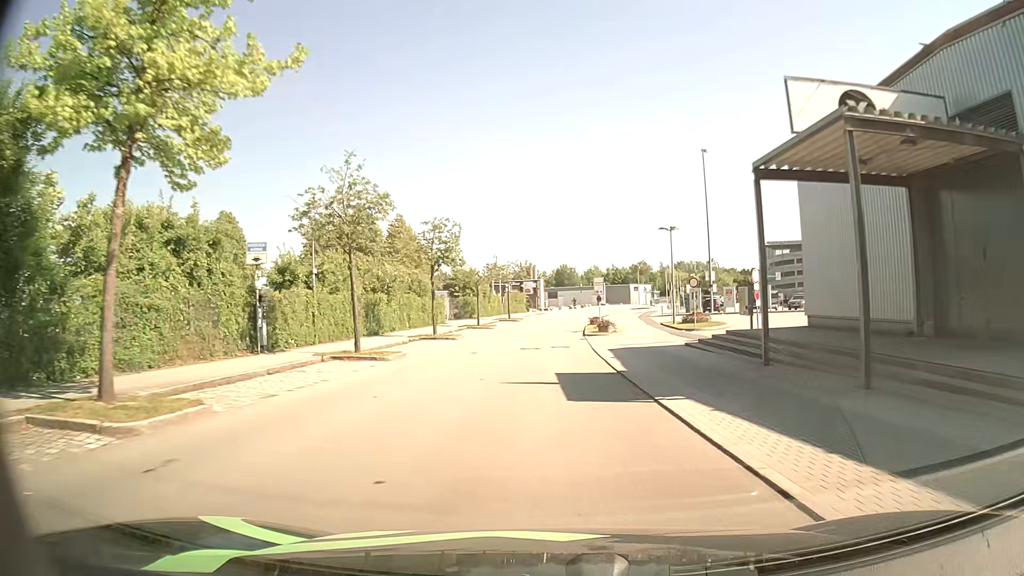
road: residential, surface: asphalt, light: Day
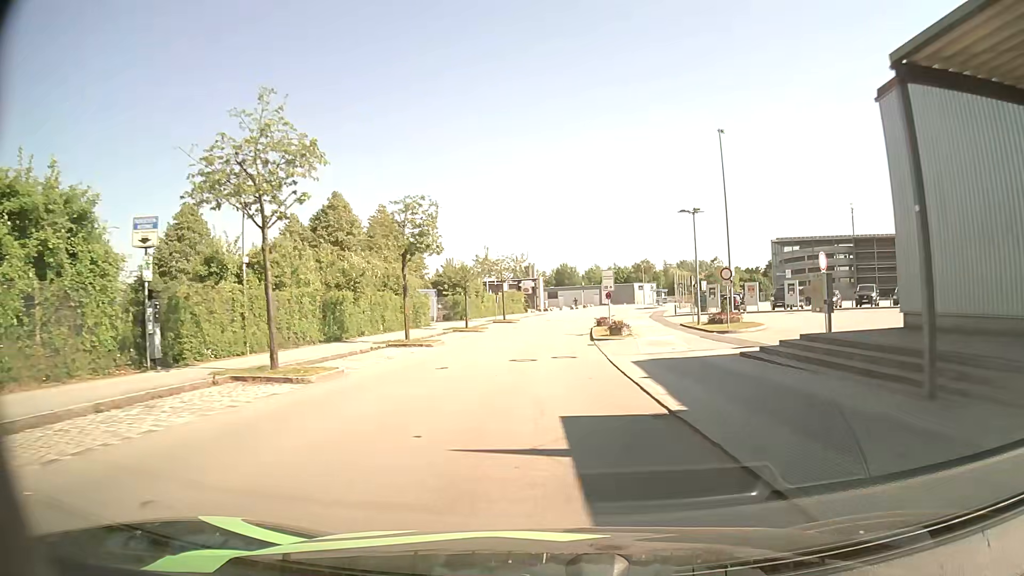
(0.0, +7.2) m; 0°
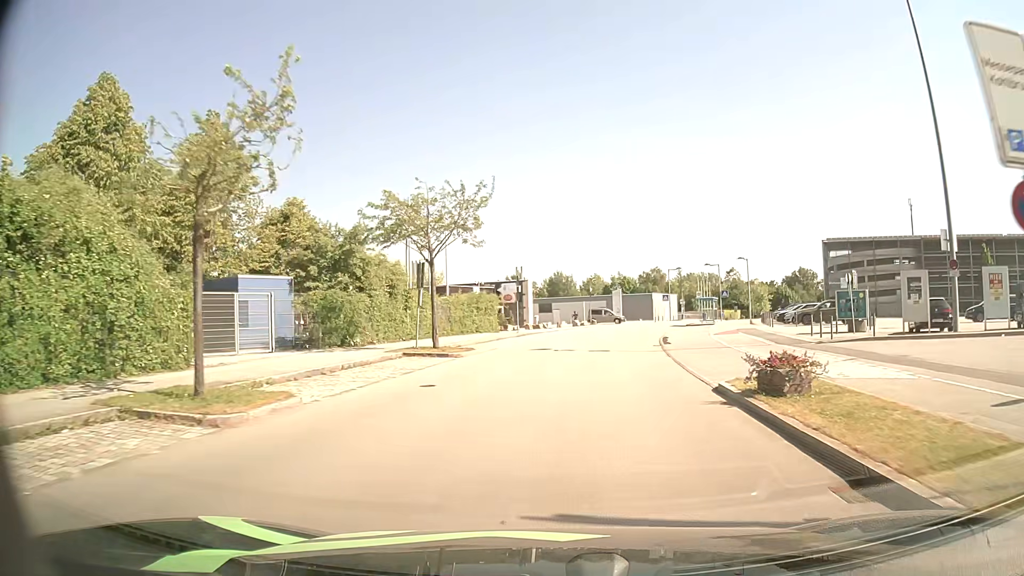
(-0.2, +33.7) m; +1°
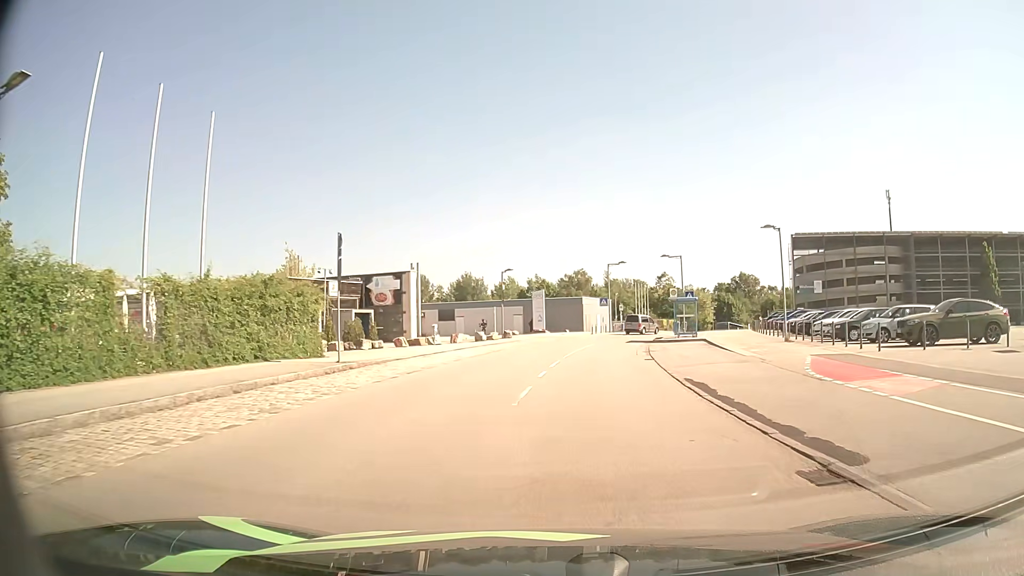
(+1.3, +23.4) m; +7°
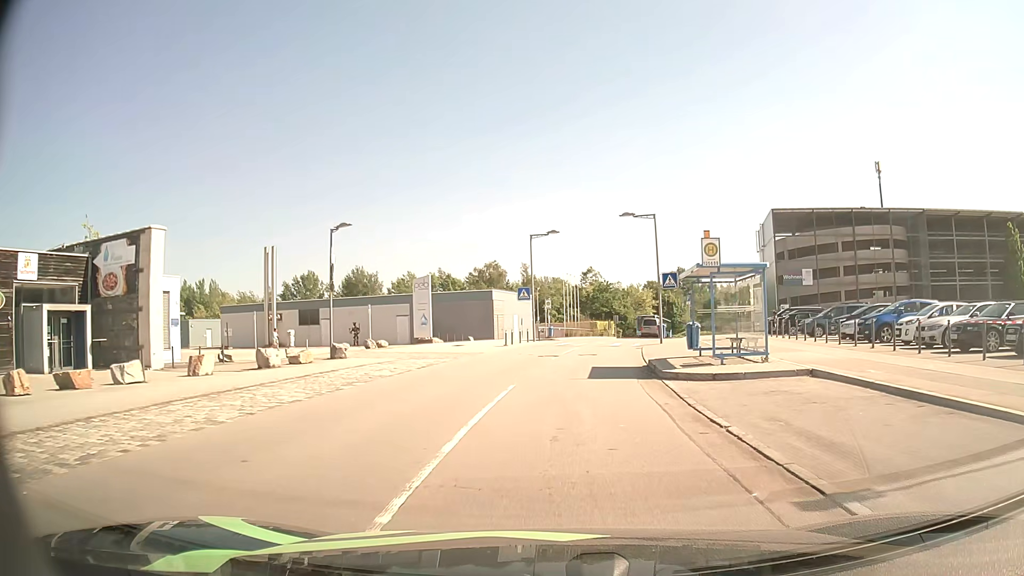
(+1.5, +25.0) m; +7°
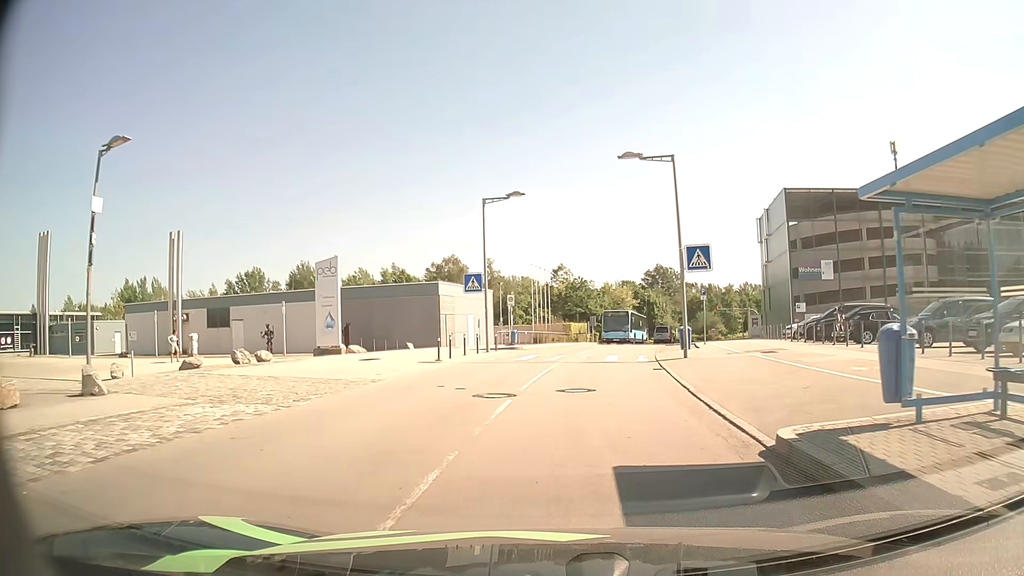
(+0.4, +13.7) m; +3°
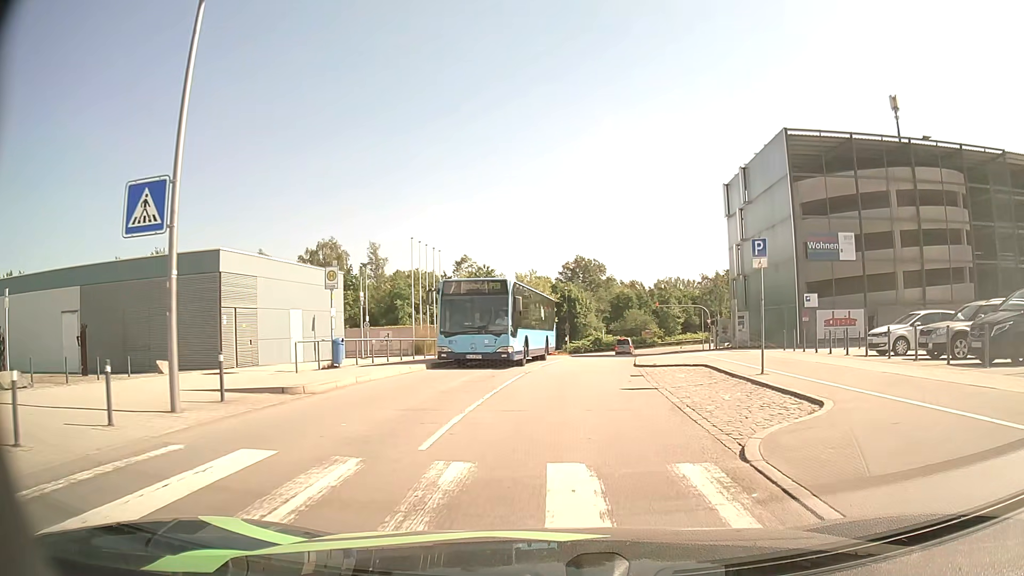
(+1.4, +21.2) m; +8°
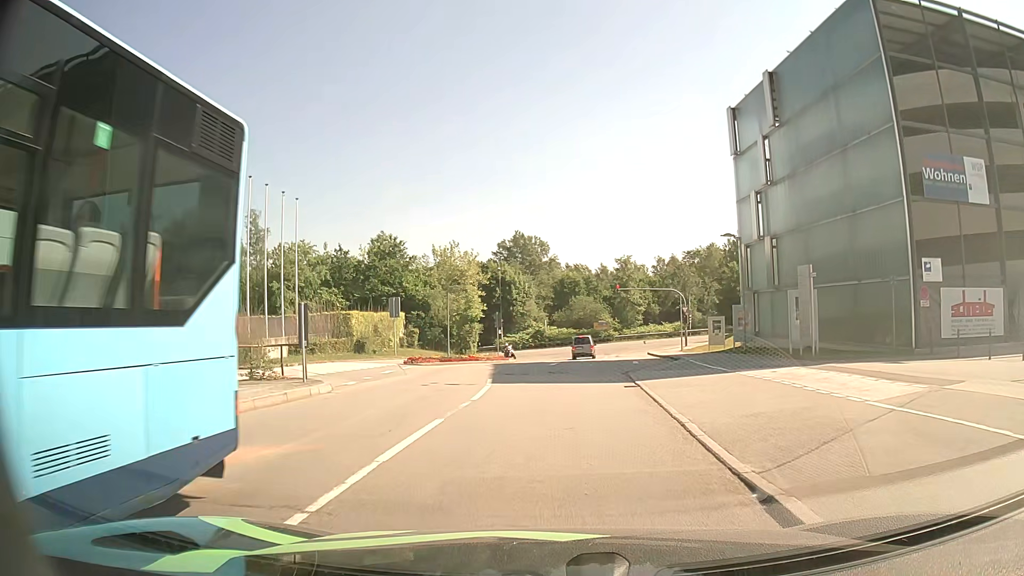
(+1.0, +20.6) m; +5°
